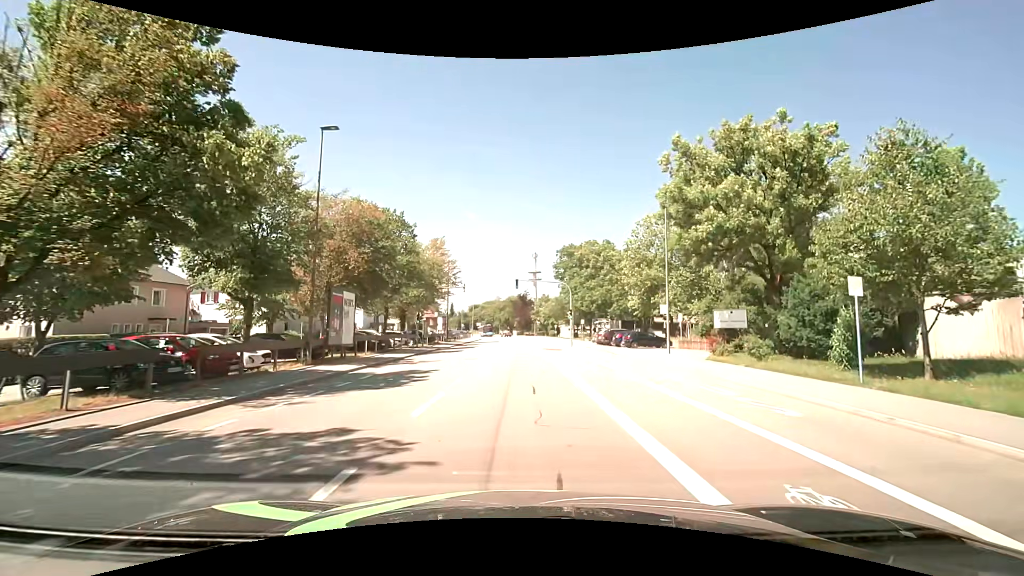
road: tertiary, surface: asphalt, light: Day
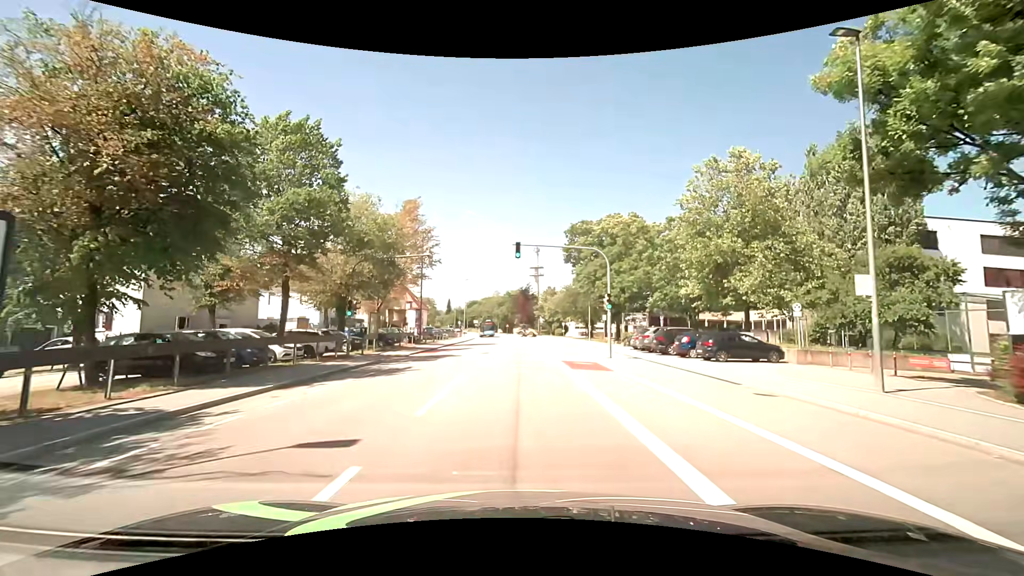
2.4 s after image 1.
(0.0, +18.1) m; 0°
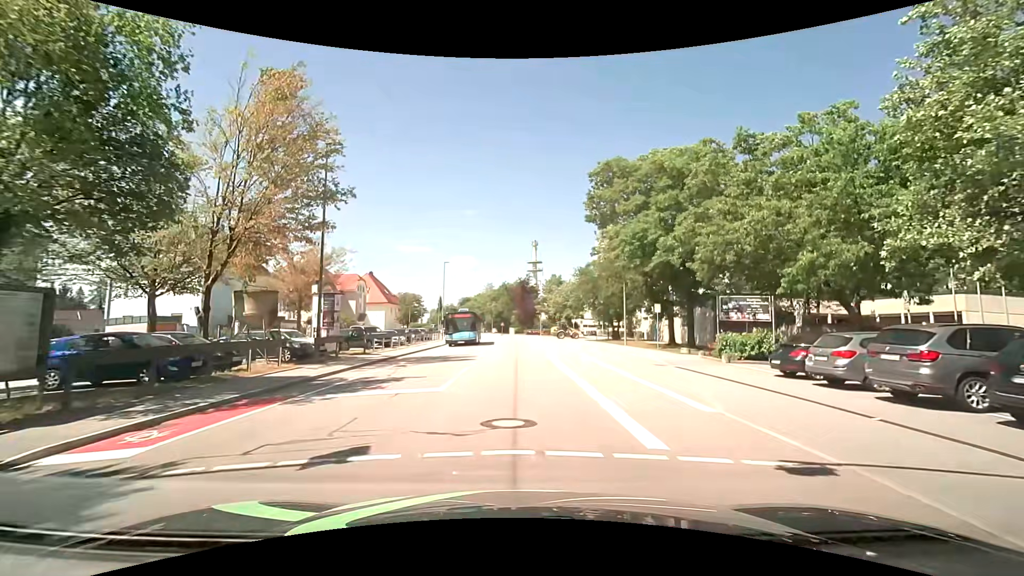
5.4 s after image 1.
(0.0, +22.6) m; 0°
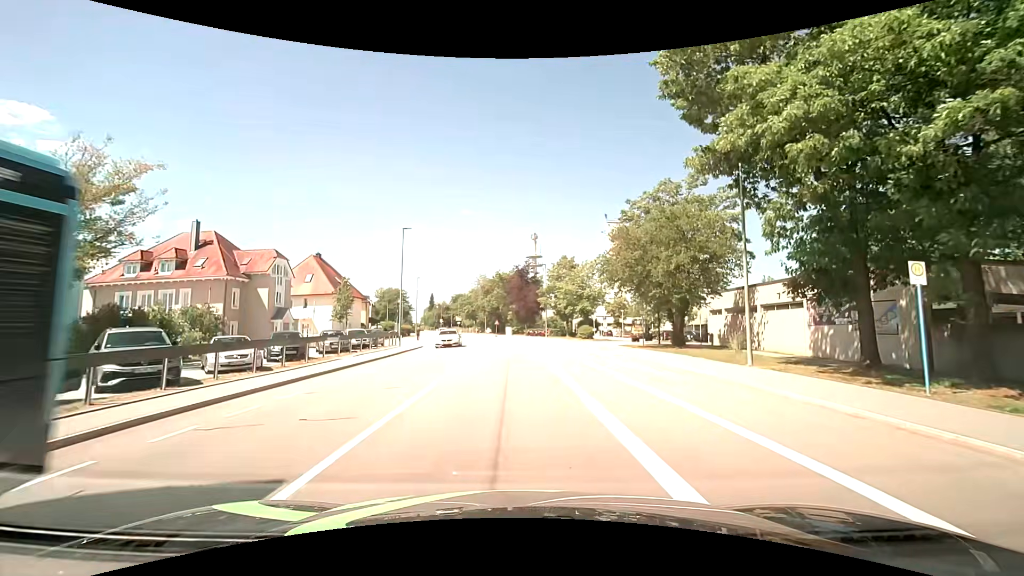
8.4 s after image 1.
(+0.2, +22.6) m; +1°
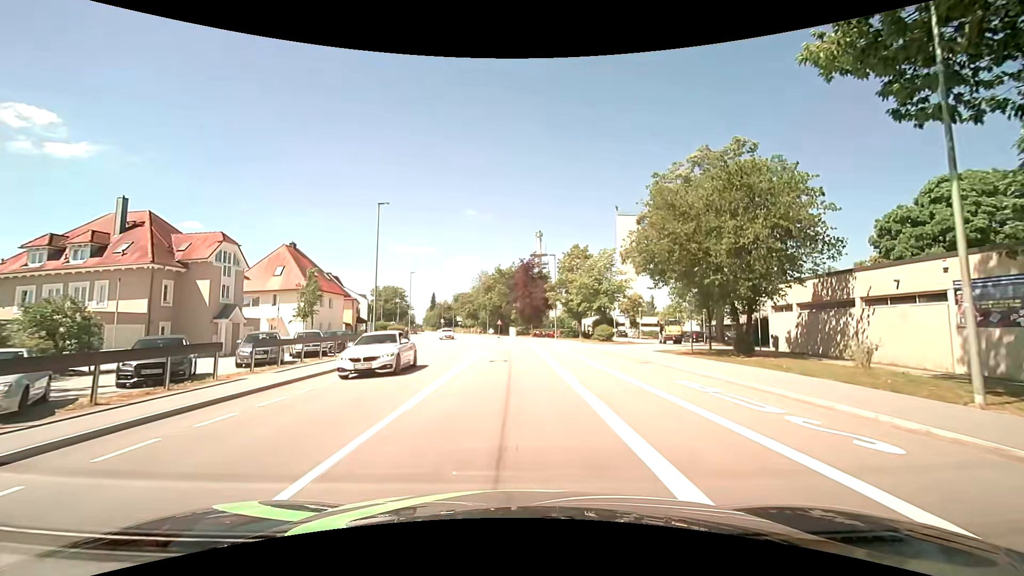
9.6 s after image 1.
(-0.1, +9.1) m; -1°
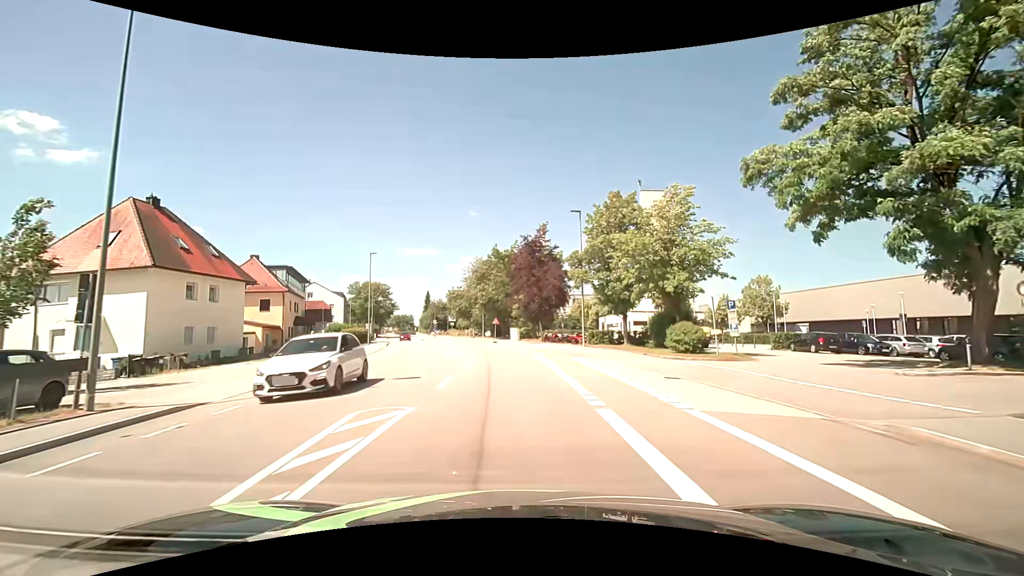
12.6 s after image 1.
(0.0, +22.6) m; +1°
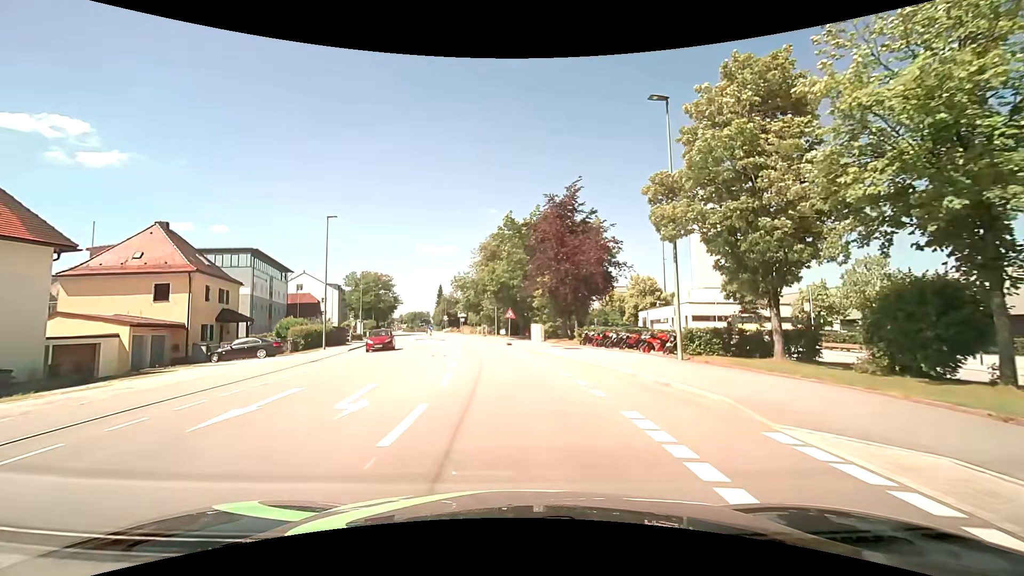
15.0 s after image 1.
(-0.6, +17.9) m; -4°
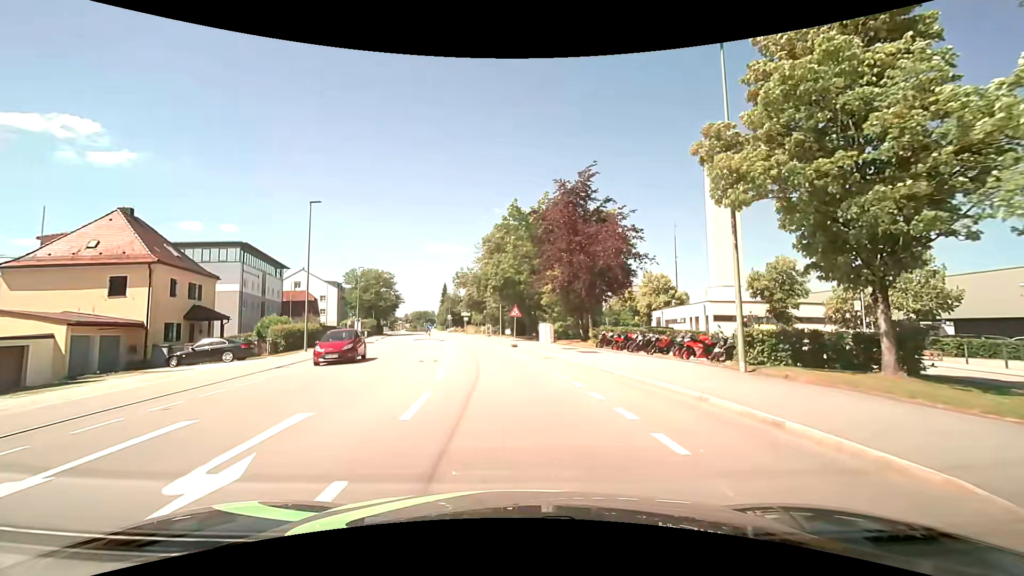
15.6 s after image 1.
(0.0, +4.5) m; -1°
